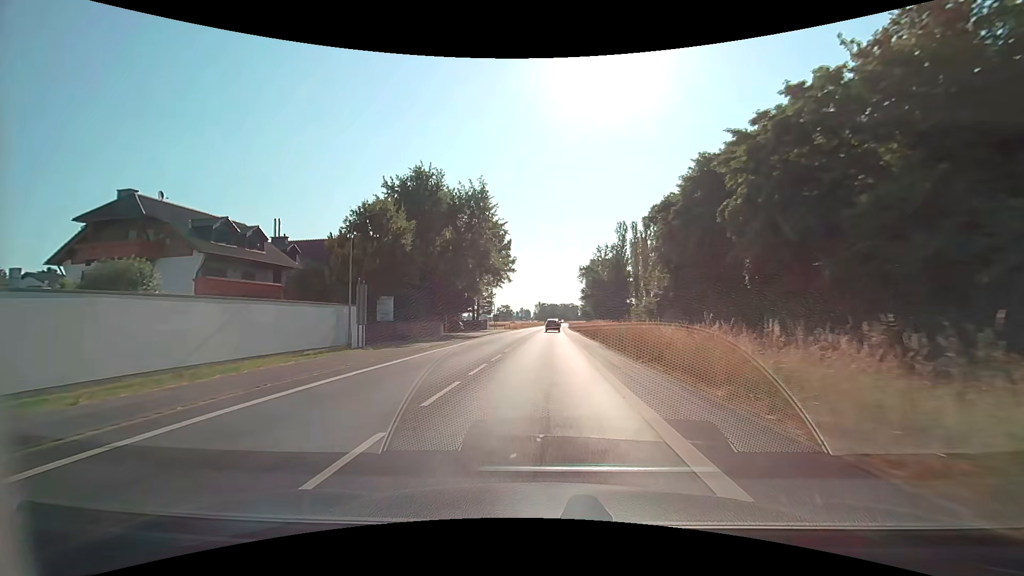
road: secondary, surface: asphalt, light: Day
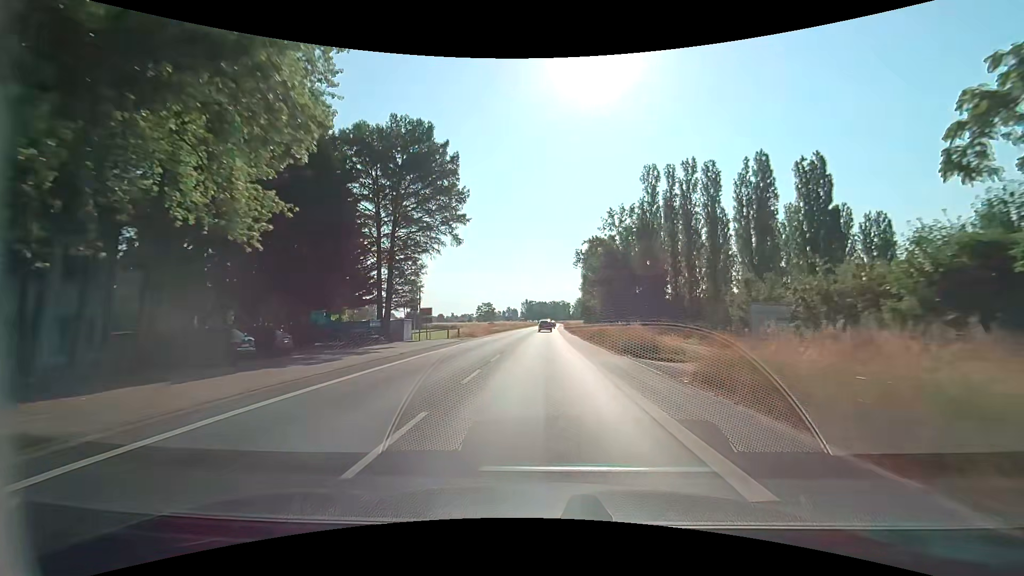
(+0.8, +45.7) m; +1°
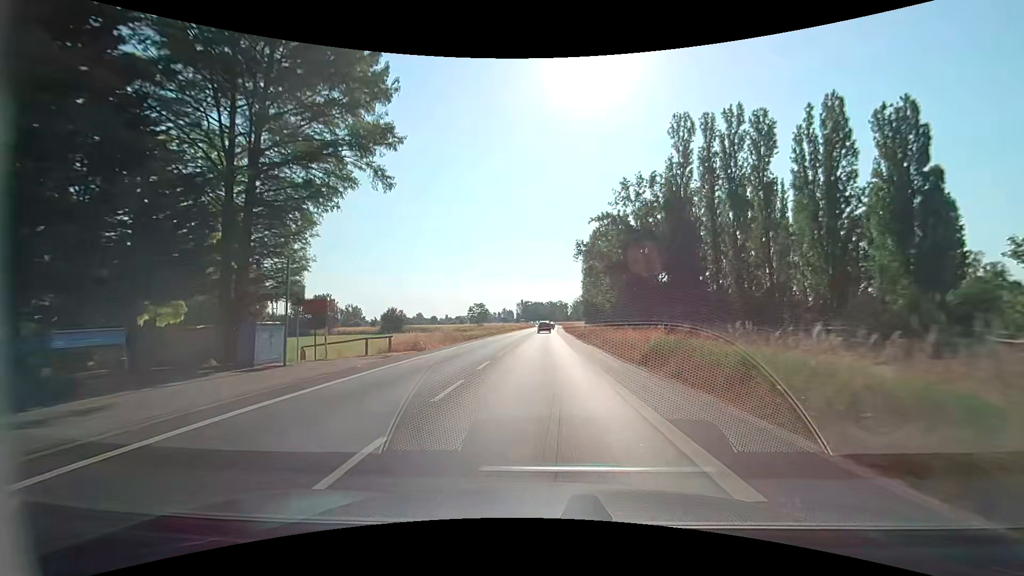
(+0.3, +20.3) m; 0°
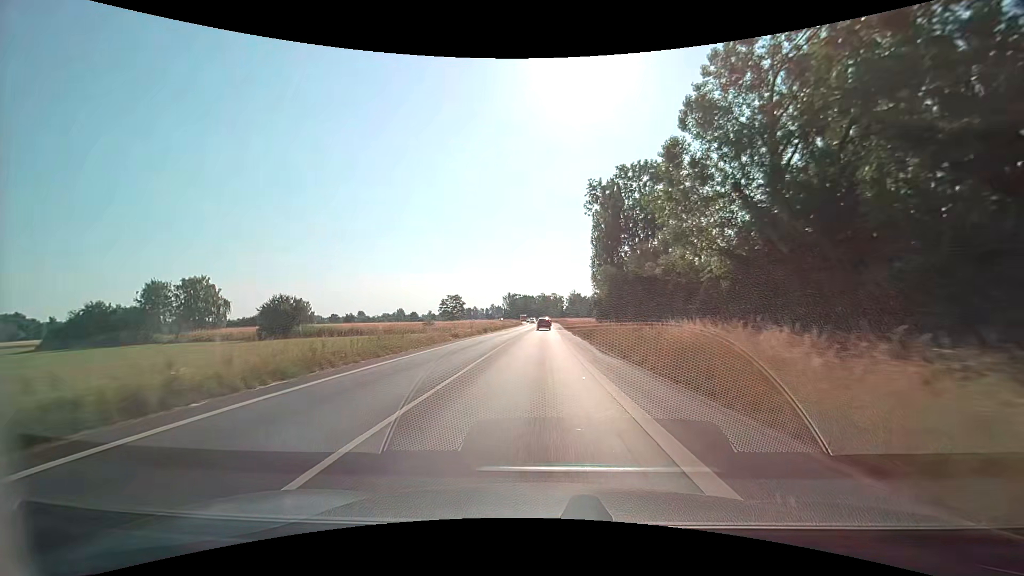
(+1.0, +56.4) m; +1°
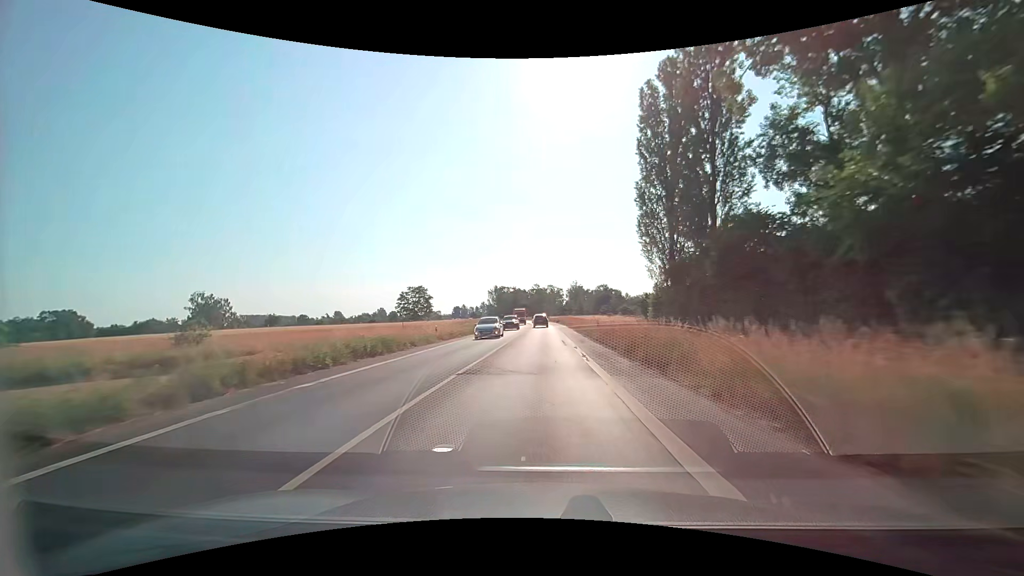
(+0.6, +58.5) m; +1°
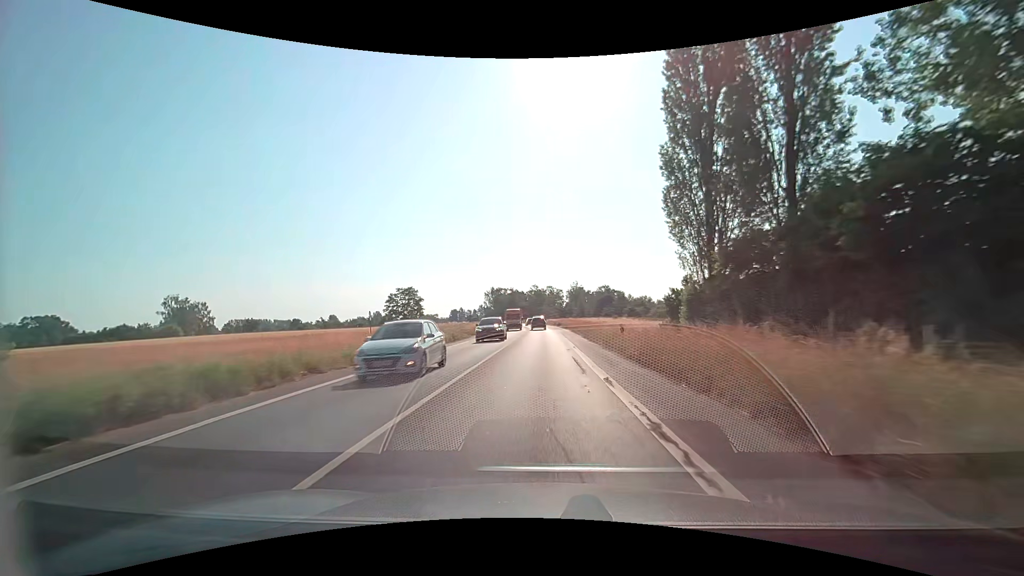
(0.0, +11.5) m; 0°
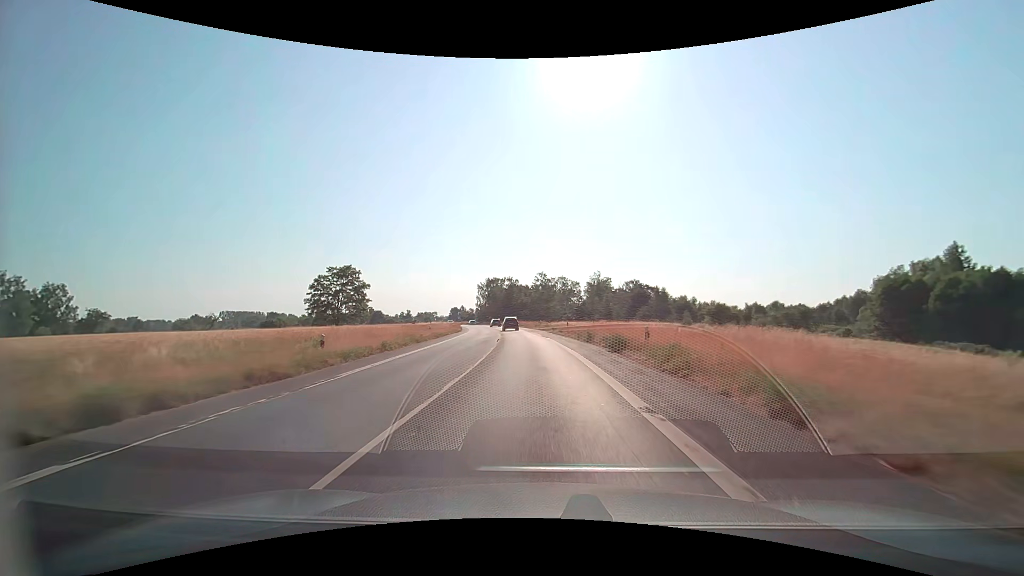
(-0.3, +56.4) m; -1°
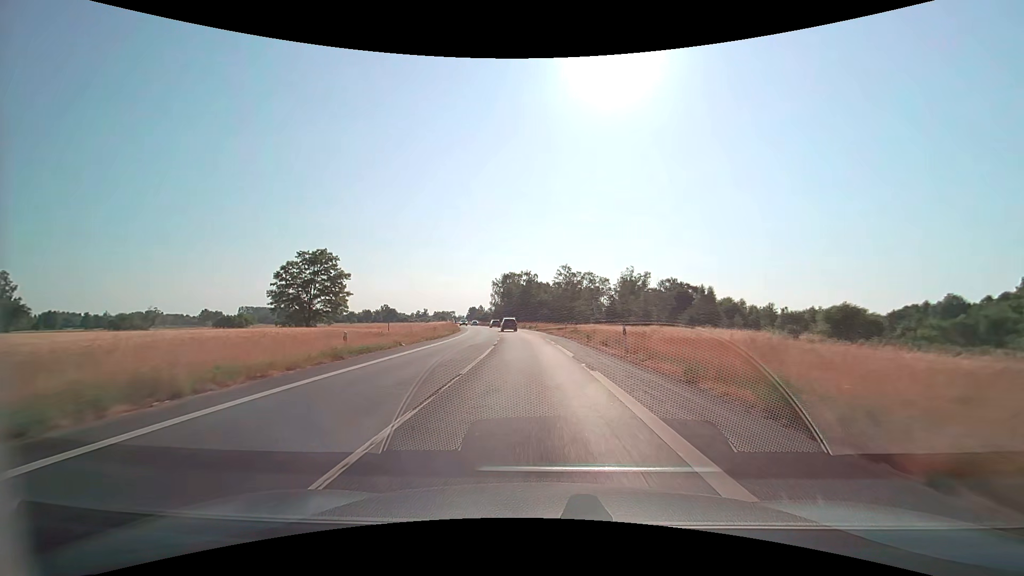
(-0.4, +22.0) m; -2°
(0, +10) (0, +20) (-1, +30) (-2, +40) (-3, +50) (-4, +60) (-5, +70) (-7, +80) (-8, +90) (-10, +99) m
